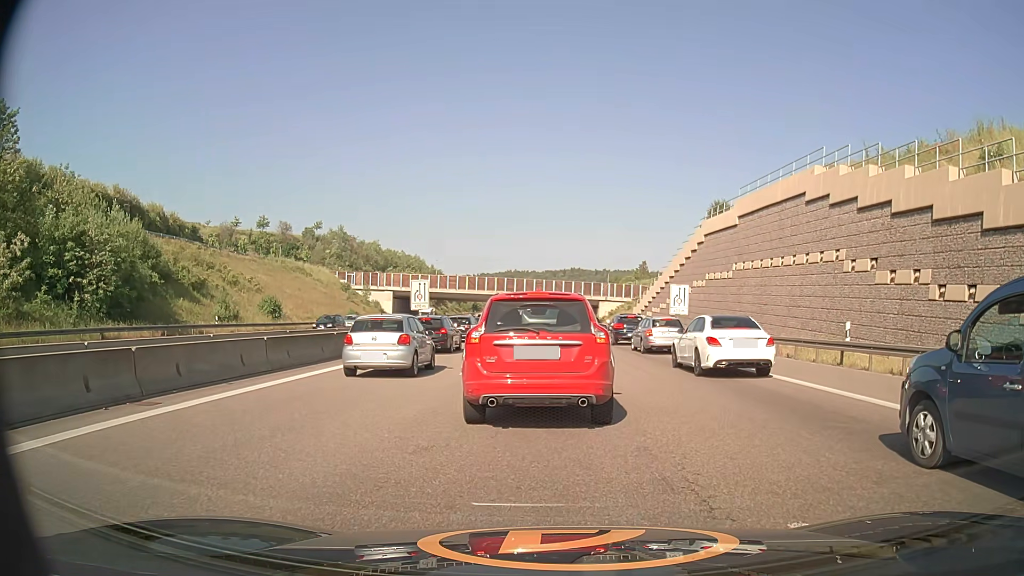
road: motorway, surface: asphalt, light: Day
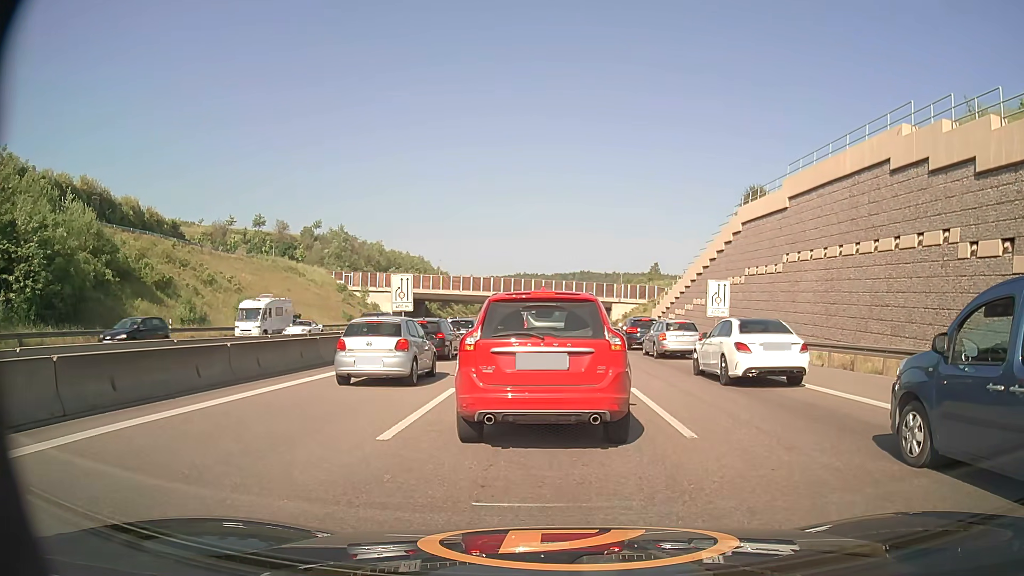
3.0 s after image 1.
(-0.1, +8.4) m; -1°
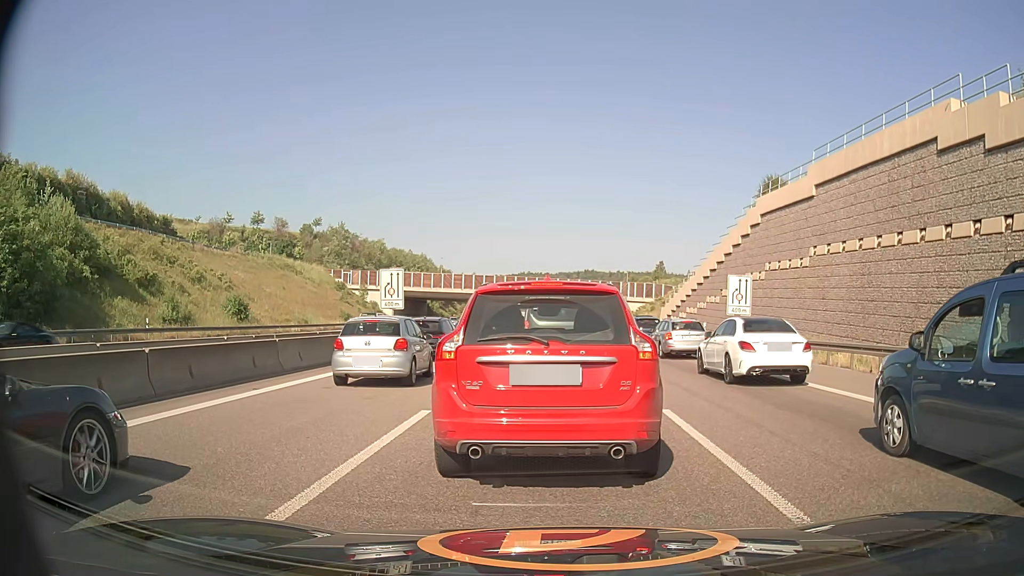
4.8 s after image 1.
(0.0, +3.4) m; 0°
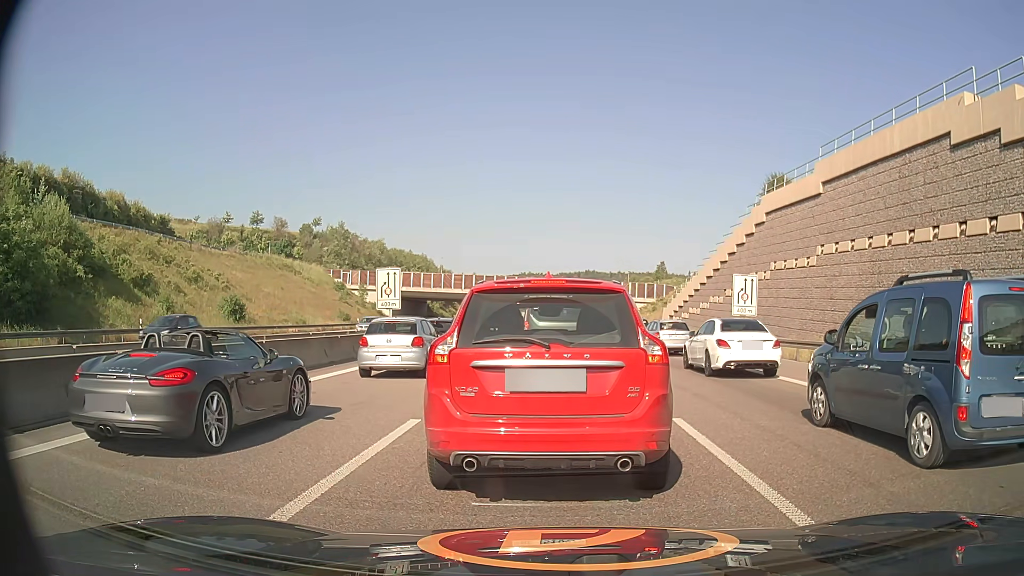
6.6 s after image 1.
(0.0, +0.9) m; 0°
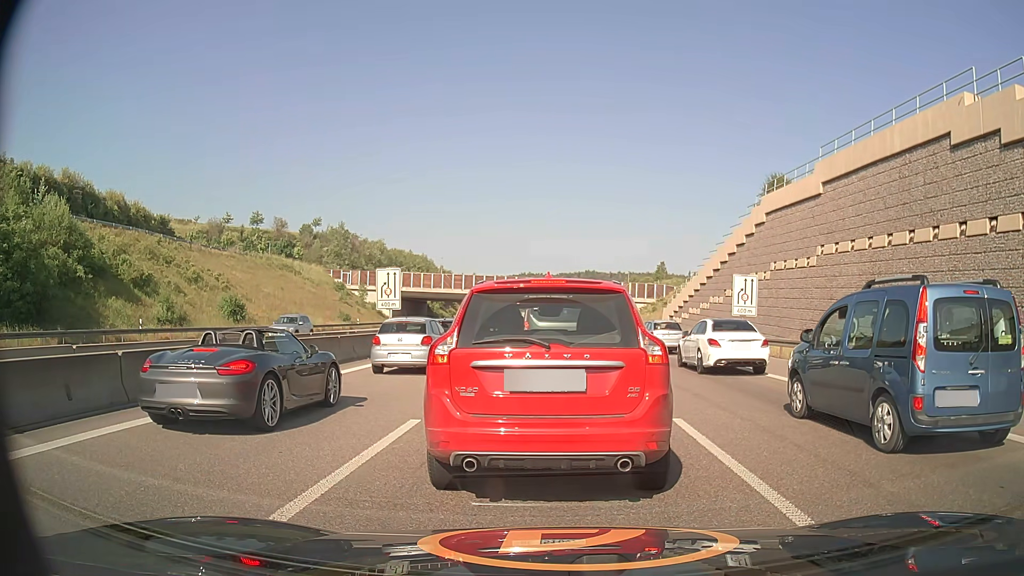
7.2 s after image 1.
(0.0, 0.0) m; 0°
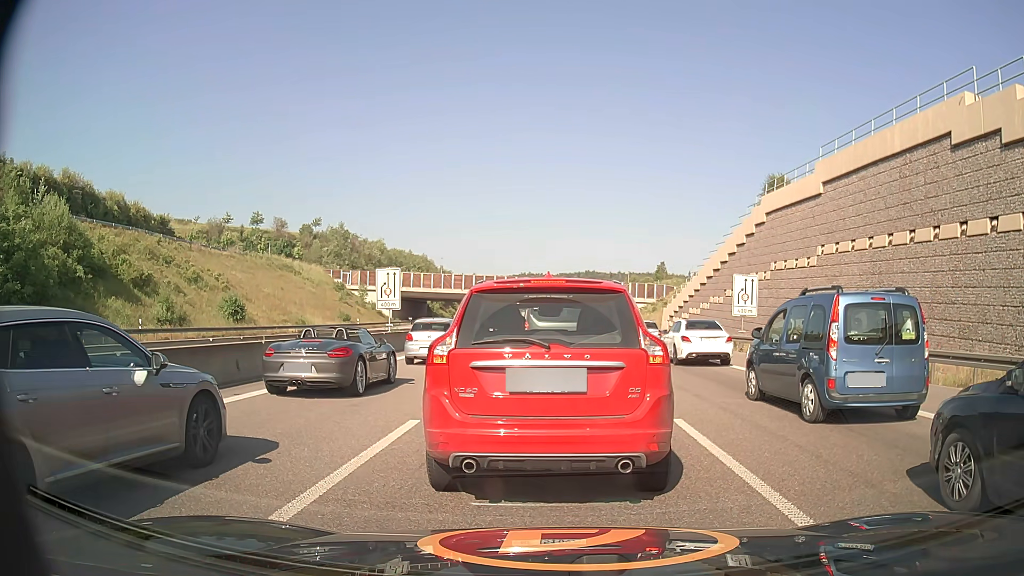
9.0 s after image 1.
(0.0, 0.0) m; 0°
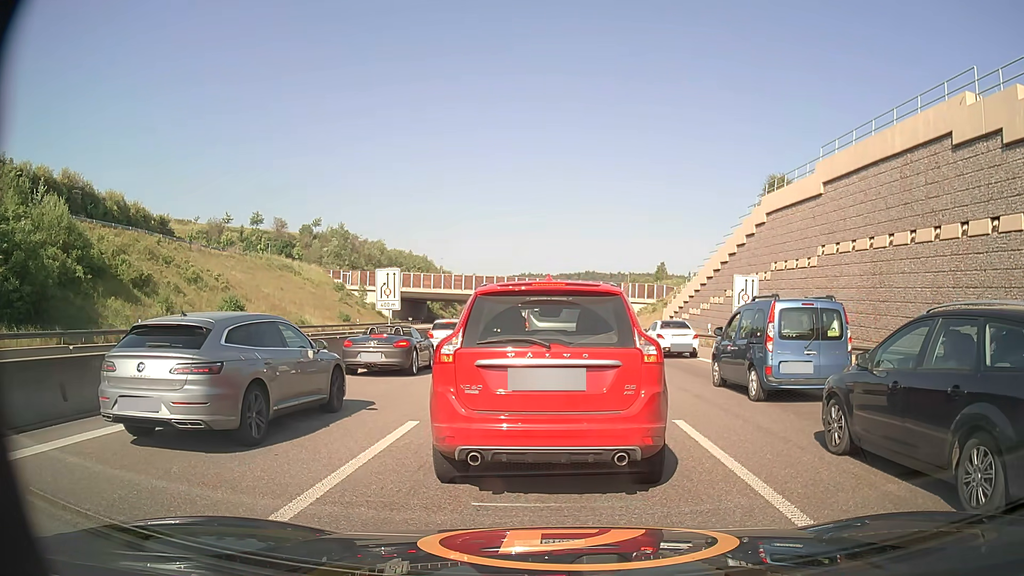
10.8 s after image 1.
(0.0, 0.0) m; 0°
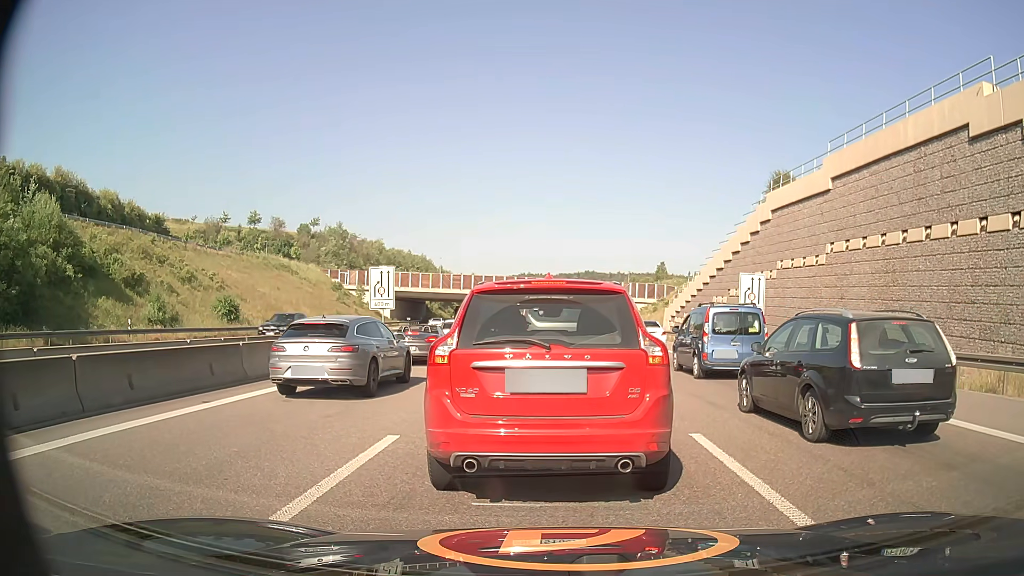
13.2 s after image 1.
(0.0, +1.1) m; 0°
